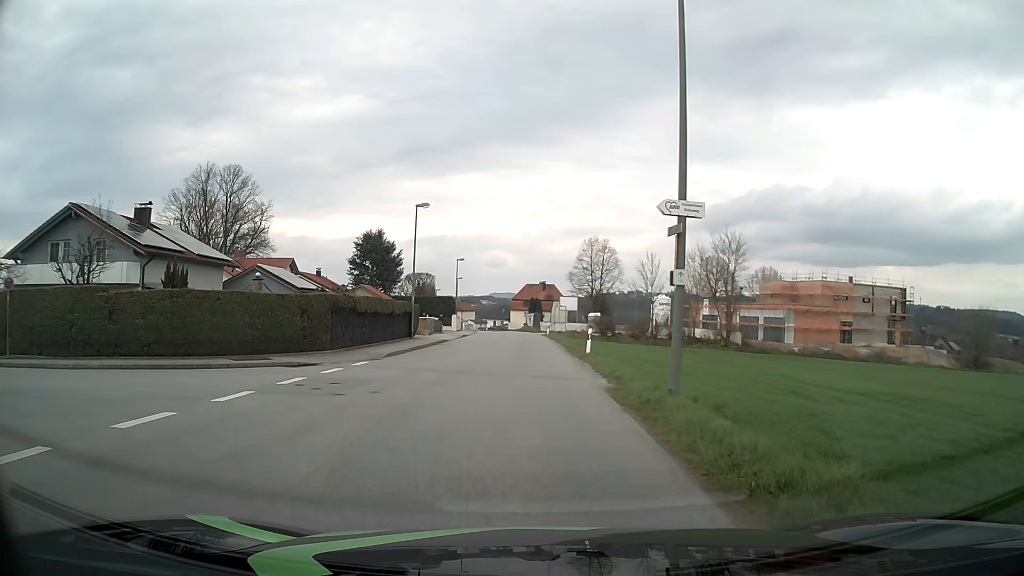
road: unclassified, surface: asphalt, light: Day
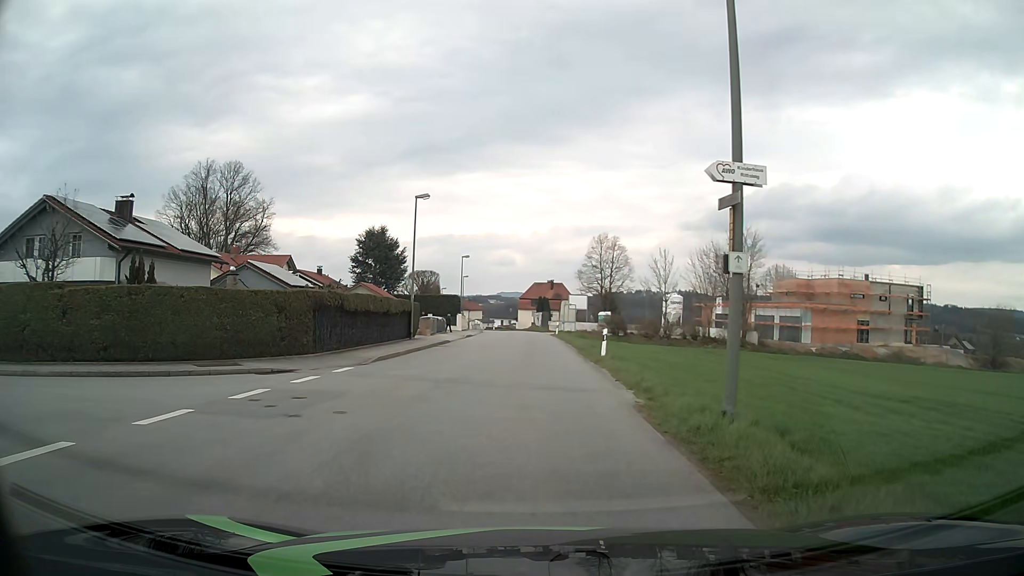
(0.0, +2.6) m; 0°
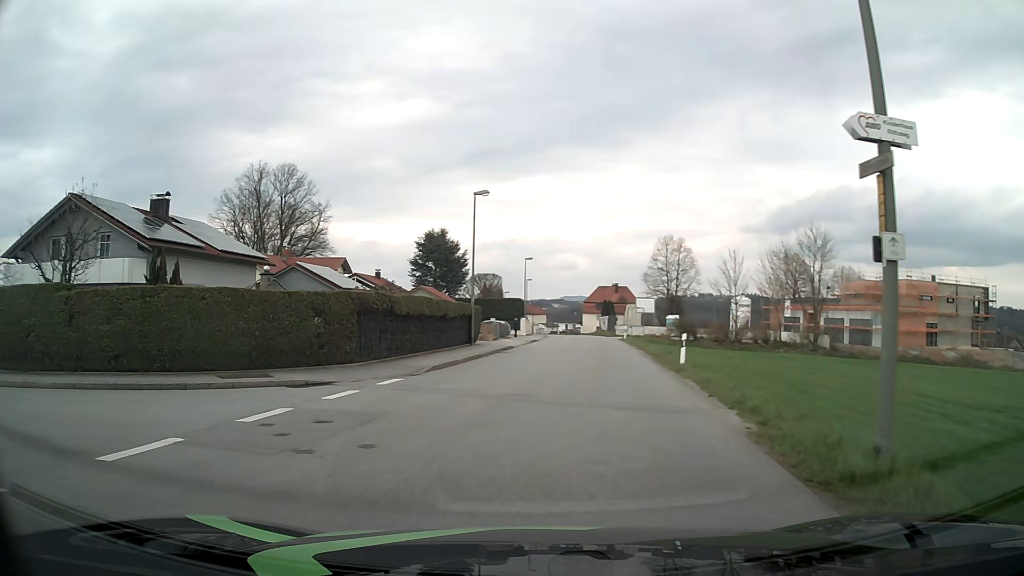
(-0.1, +2.3) m; -5°
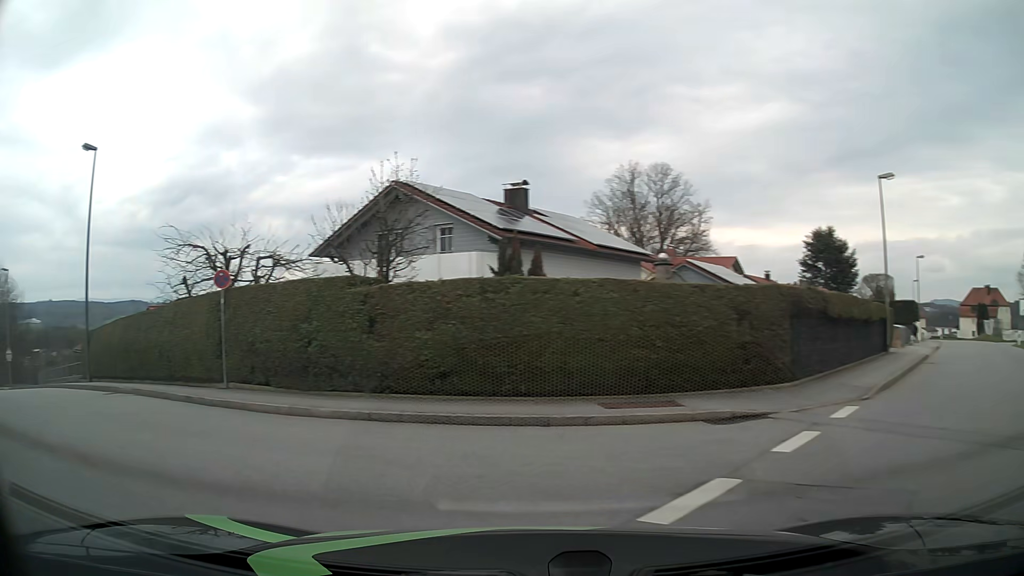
(-1.3, +4.7) m; -33°
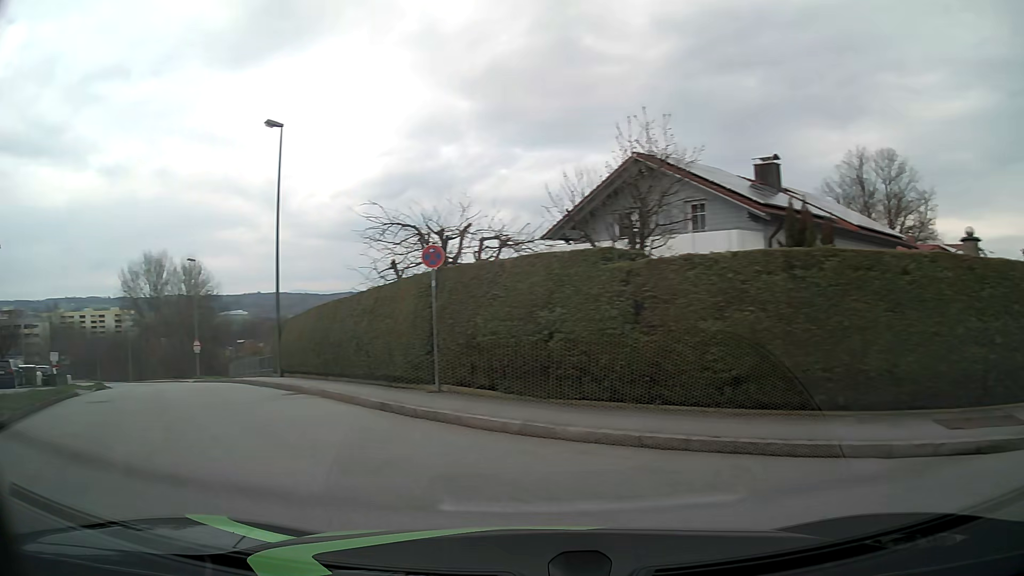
(-0.5, +3.1) m; -19°
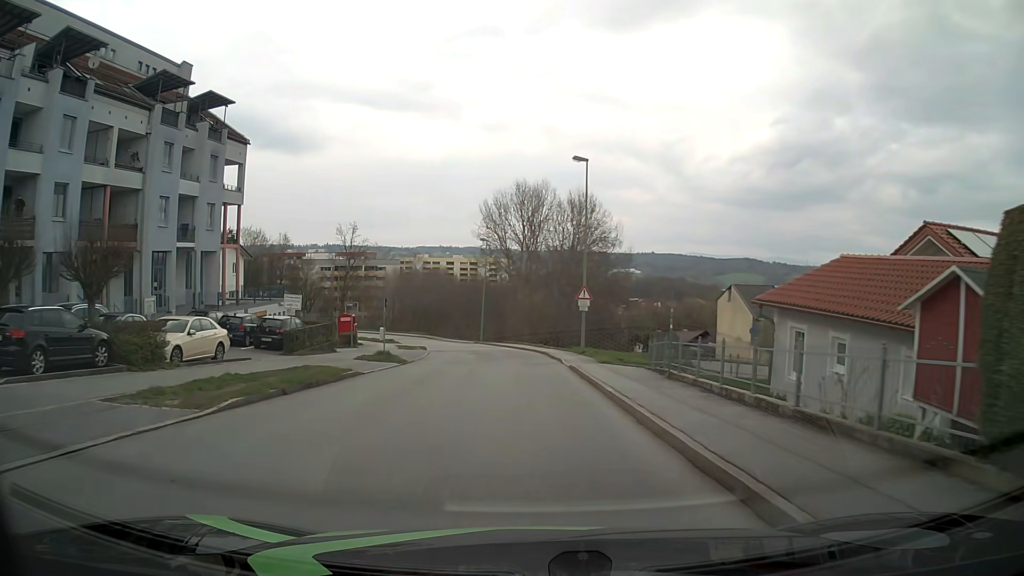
(-10.9, +21.1) m; -35°
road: residential
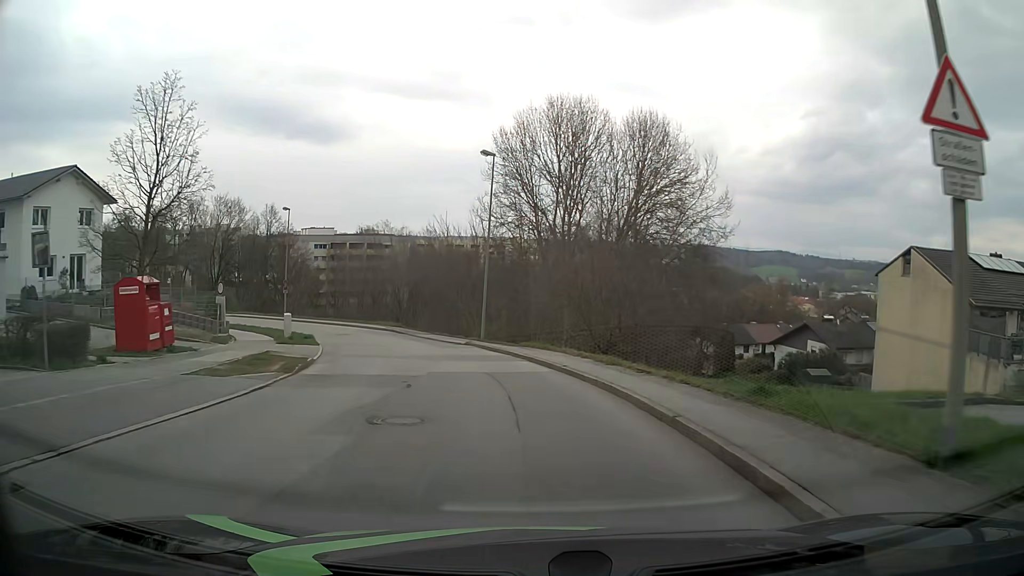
(-0.4, +29.6) m; -3°
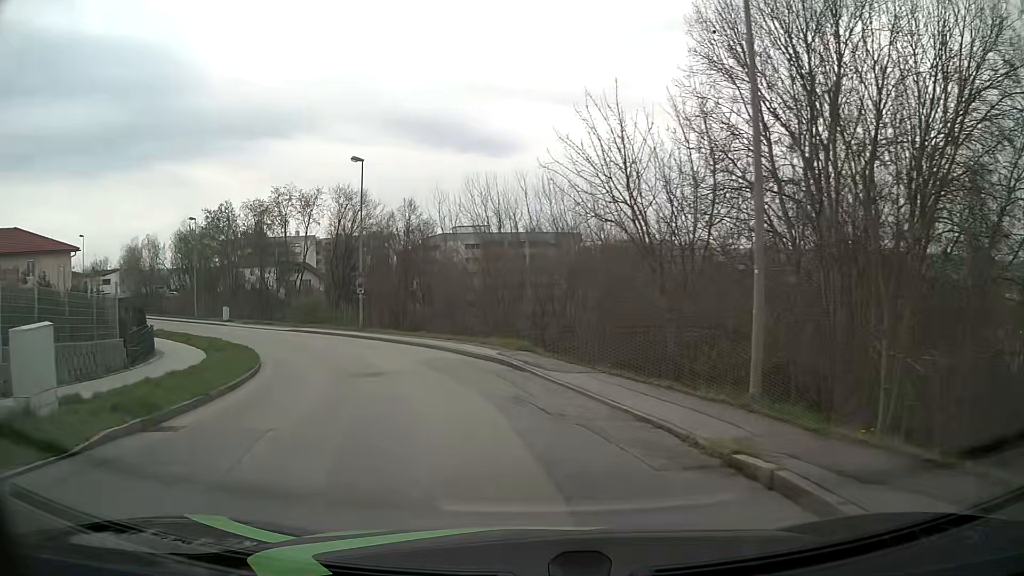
(-2.5, +24.6) m; -15°
(-1, +10) (-3, +20) (-7, +29) (-13, +37) (-19, +45) (-27, +51) (-35, +57) (-43, +63) (-52, +67) (-61, +71) m
